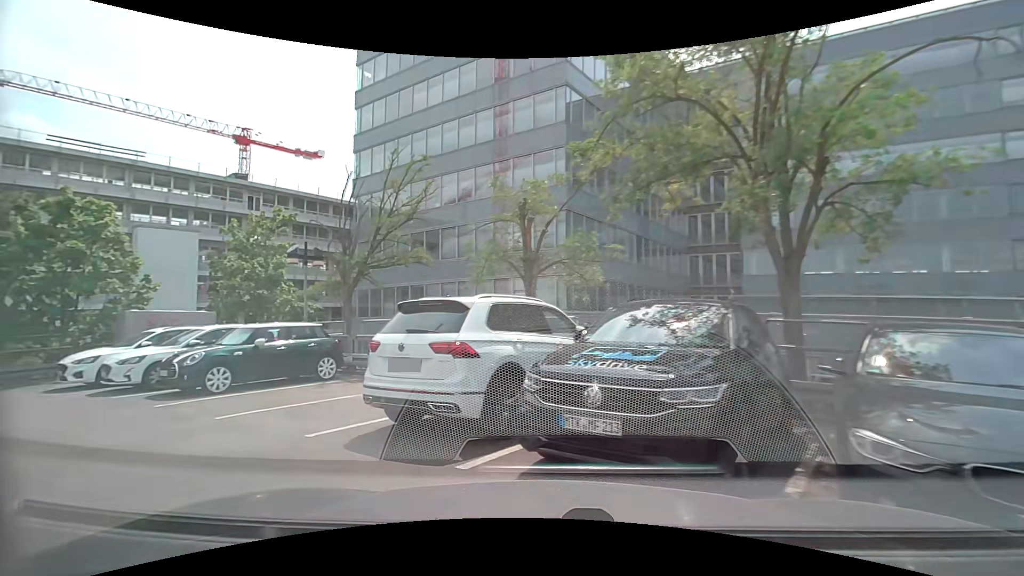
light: Day
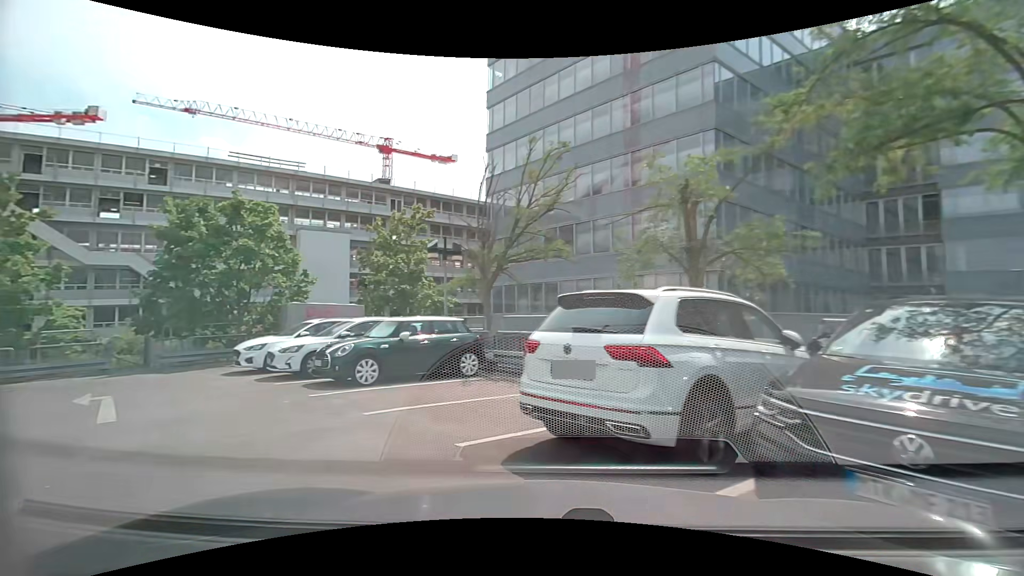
(-0.2, +1.2) m; -15°
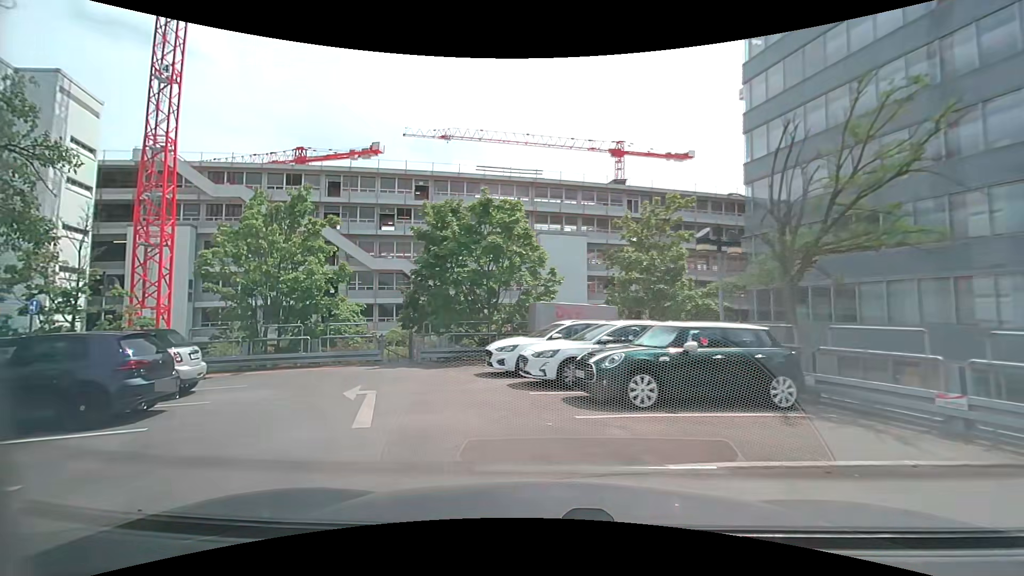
(-0.7, +2.6) m; -24°
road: service
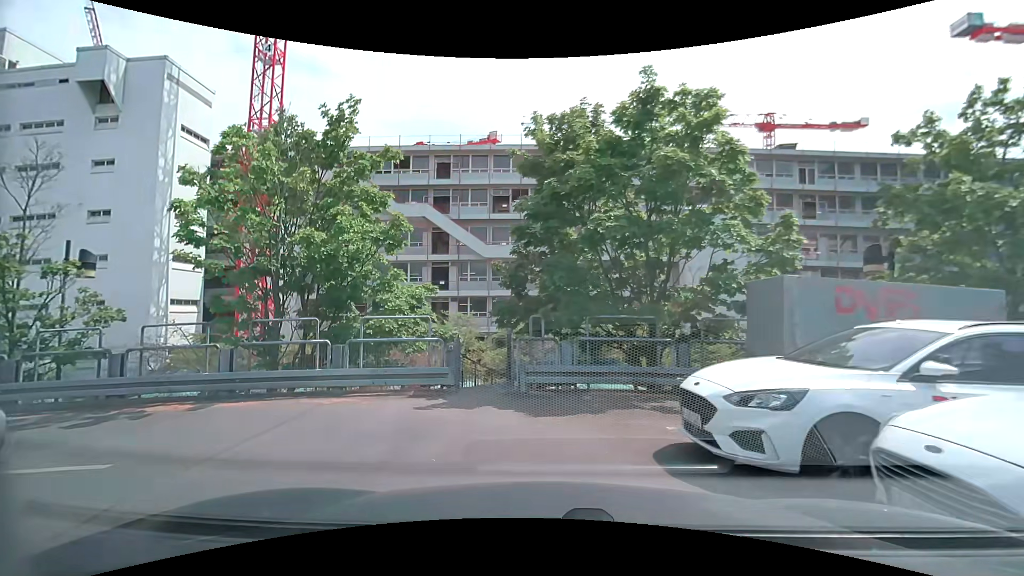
(-1.4, +8.0) m; -13°
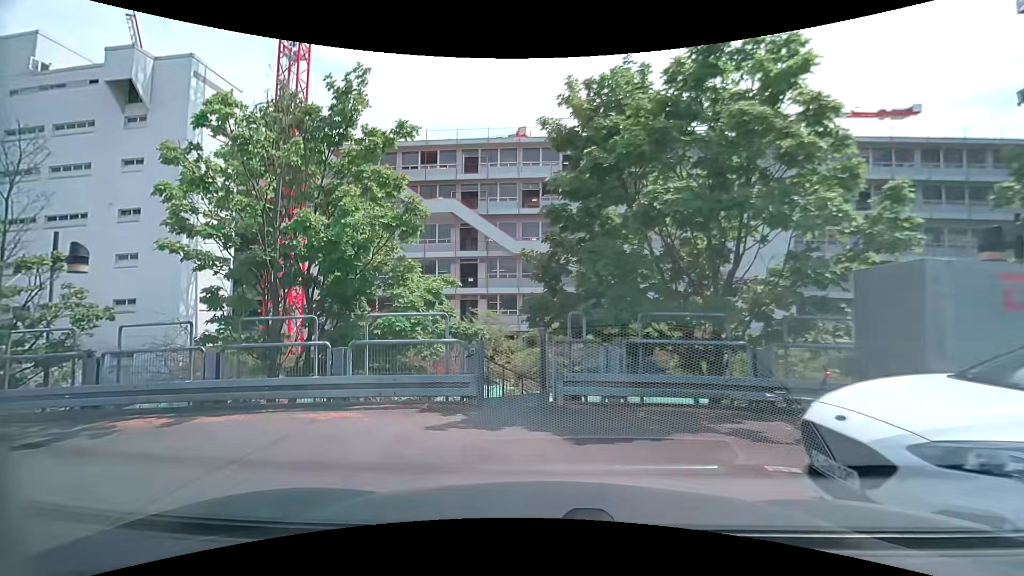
(-0.1, +1.6) m; -3°
